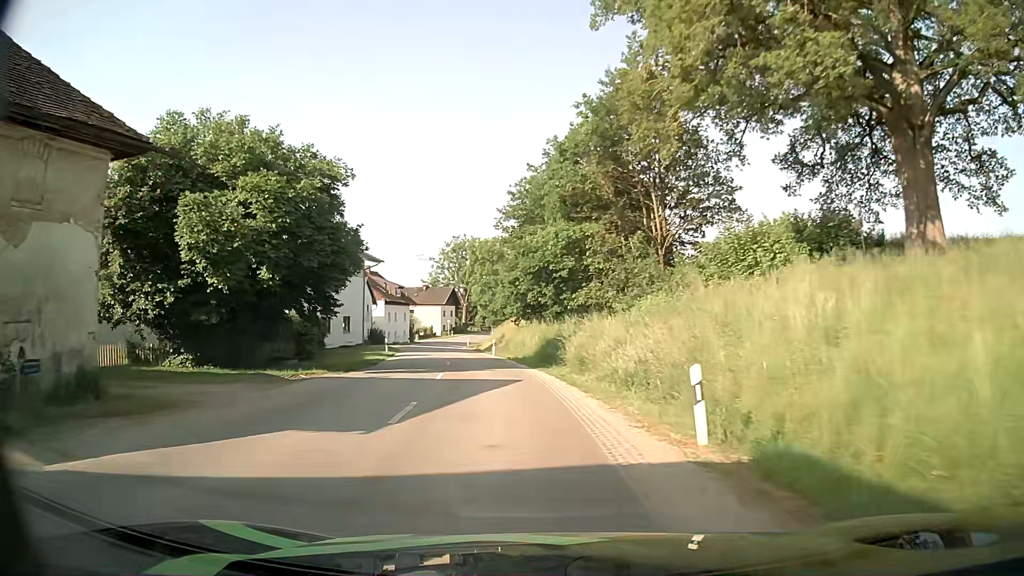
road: secondary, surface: asphalt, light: Day
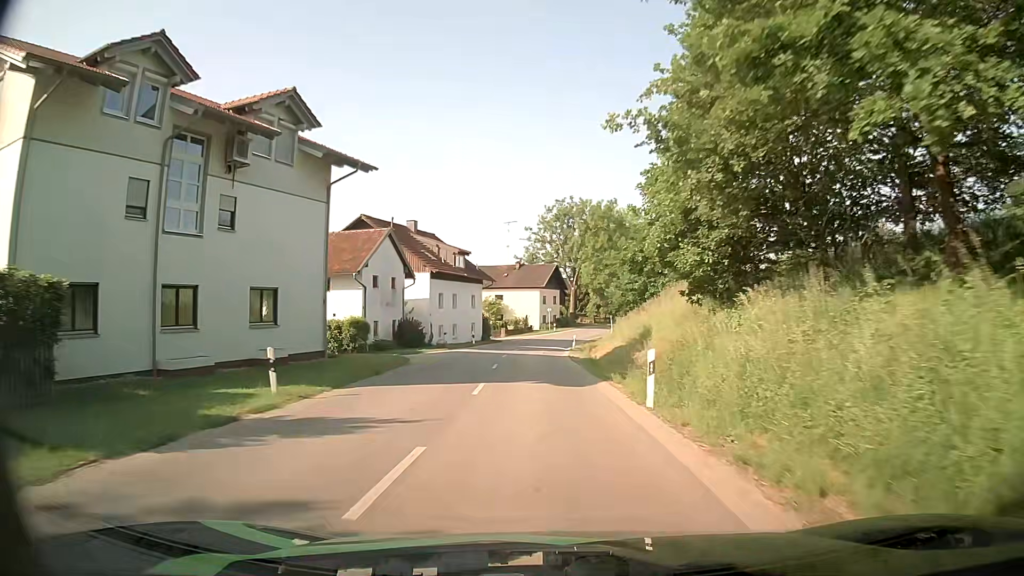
(-3.1, +32.7) m; -10°
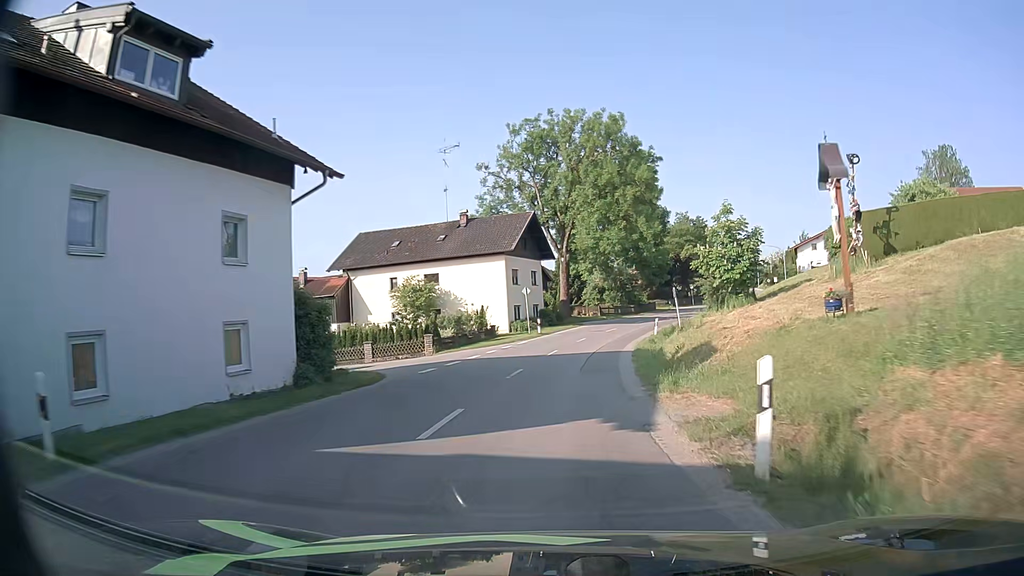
(-0.2, +41.7) m; +2°
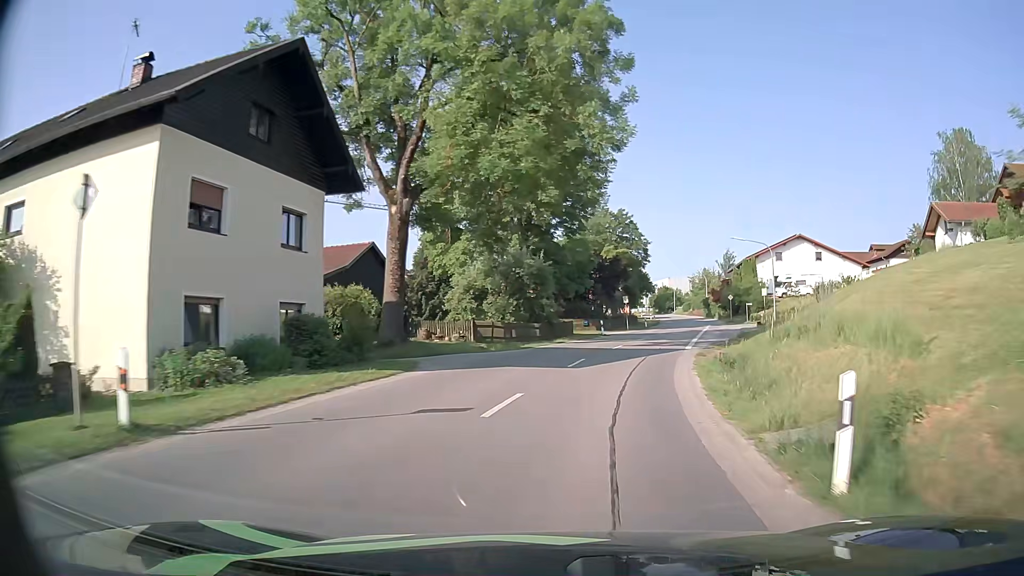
(+2.8, +34.3) m; +10°
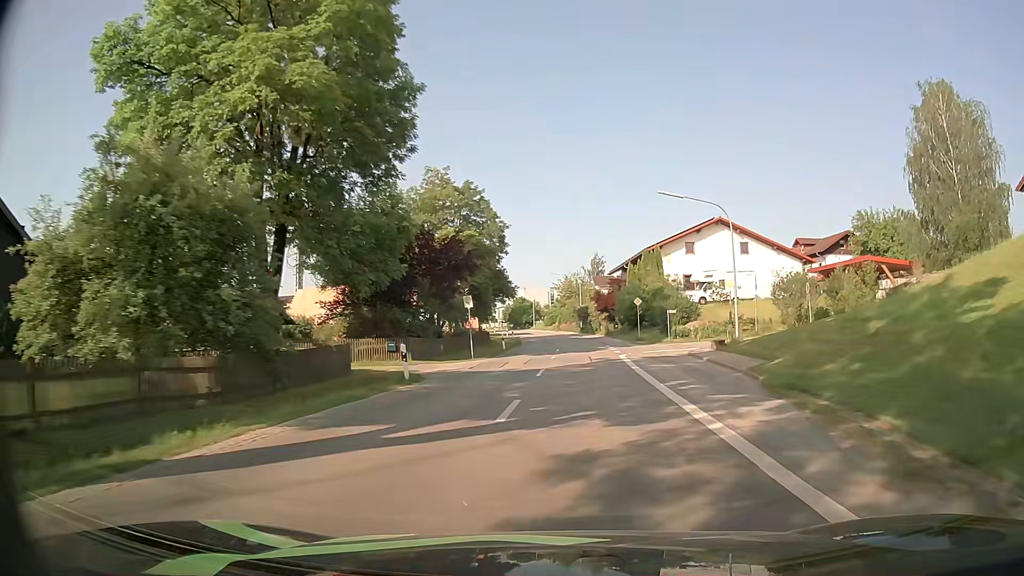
(+3.0, +26.0) m; +13°
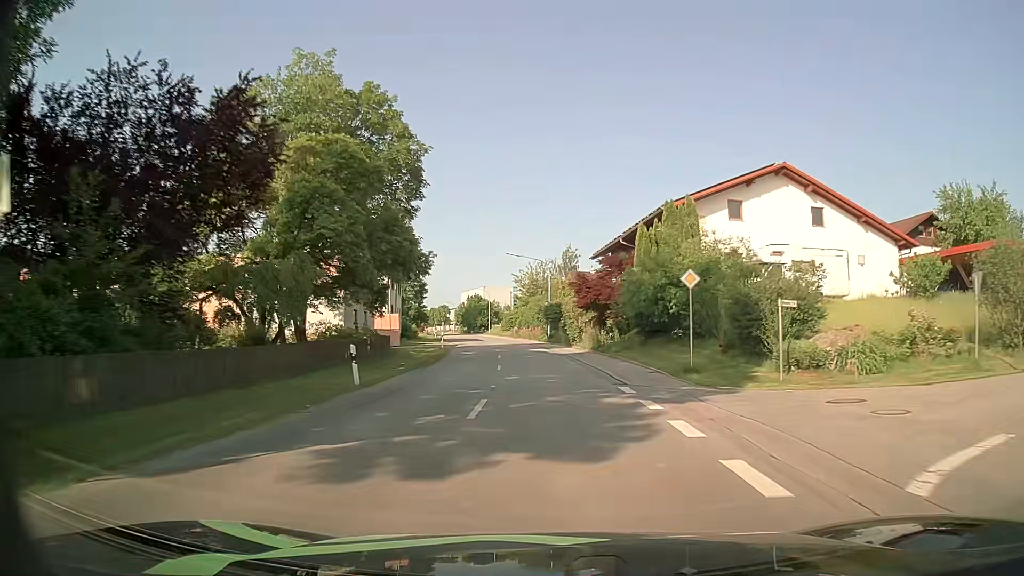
(+1.1, +26.6) m; +3°
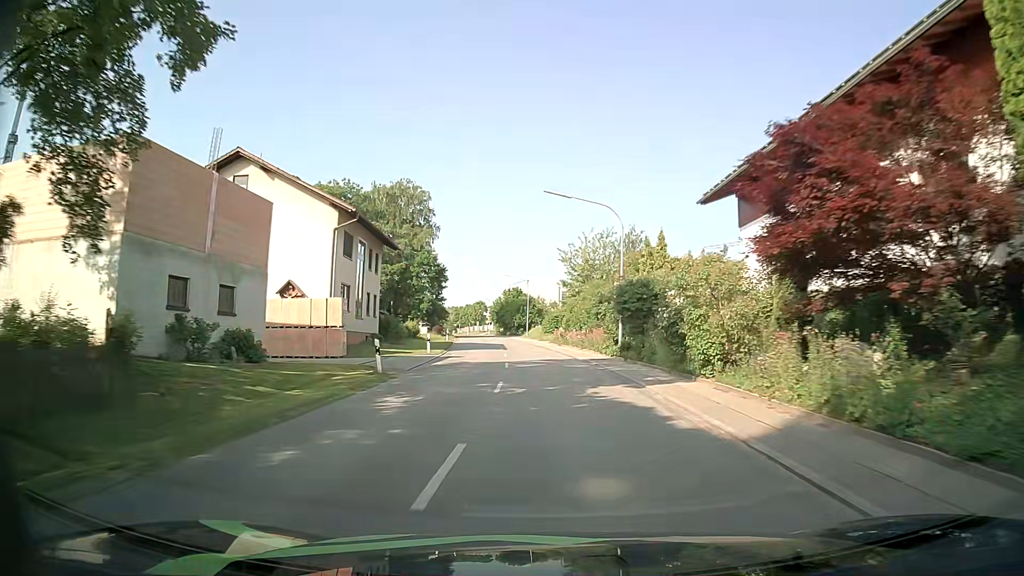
(-0.8, +26.8) m; -4°
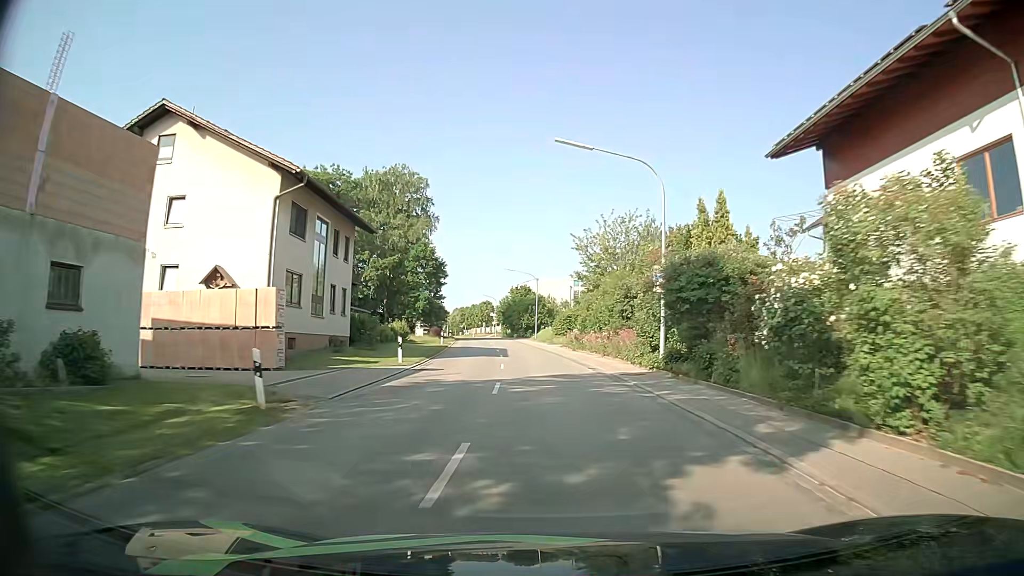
(0.0, +9.0) m; -1°
